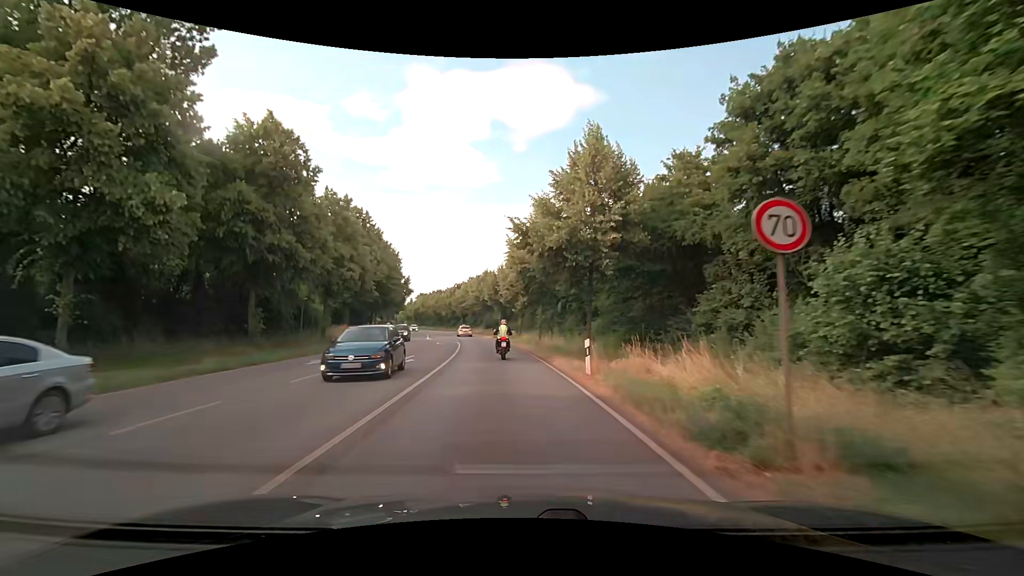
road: primary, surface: asphalt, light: Day
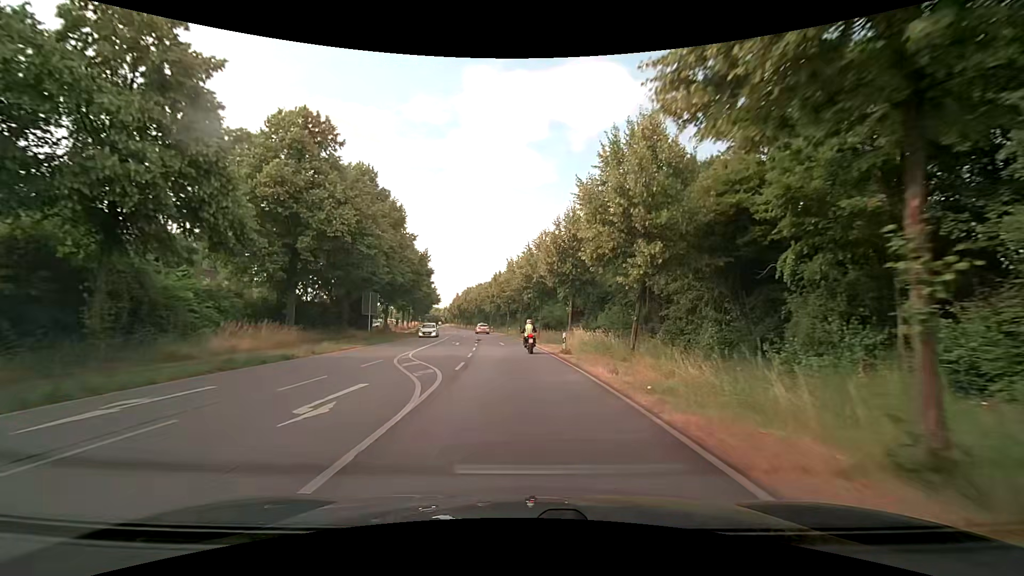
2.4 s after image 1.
(-2.2, +33.1) m; -7°
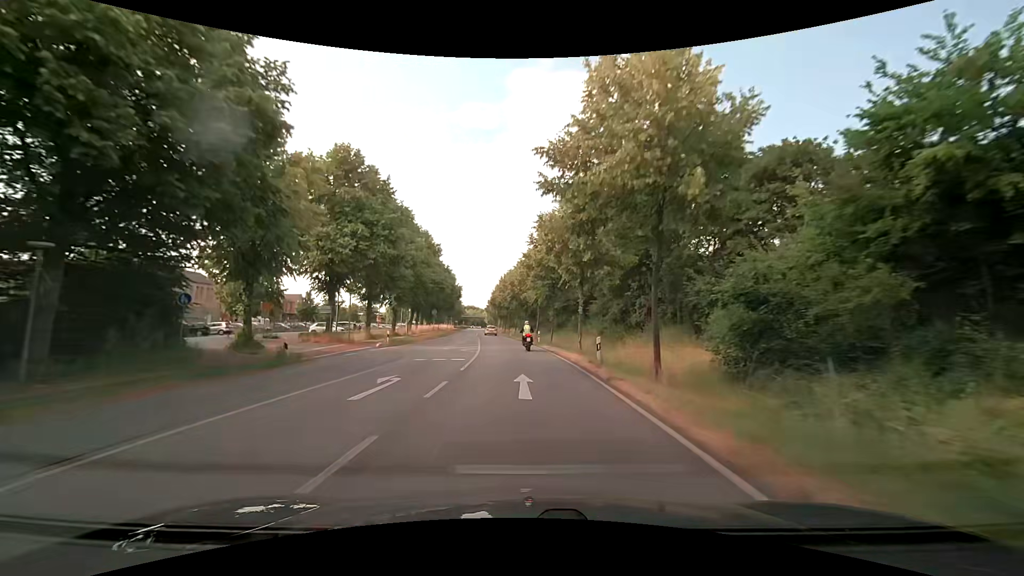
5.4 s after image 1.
(-2.0, +48.6) m; -6°
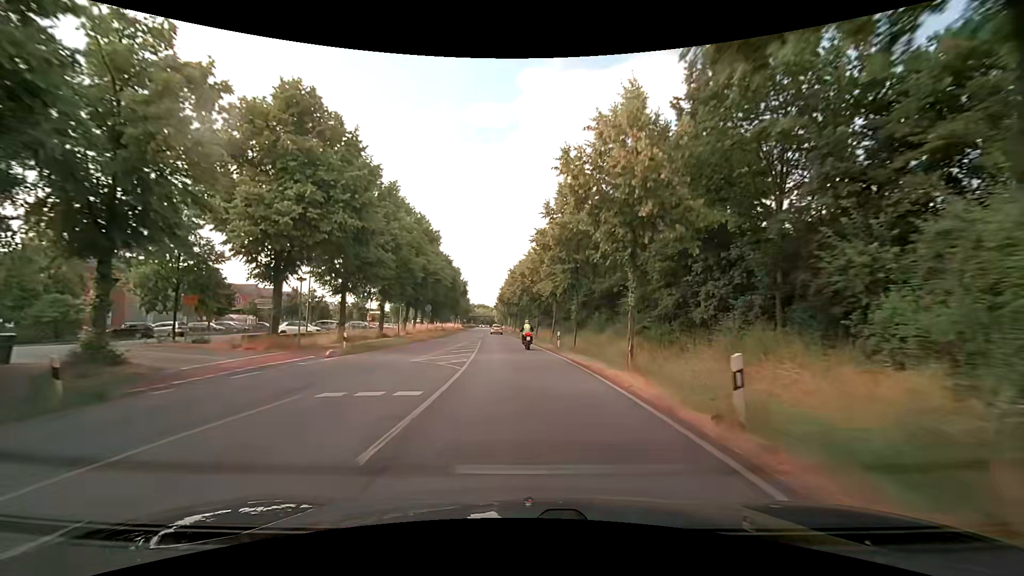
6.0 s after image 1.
(-0.1, +10.4) m; -2°
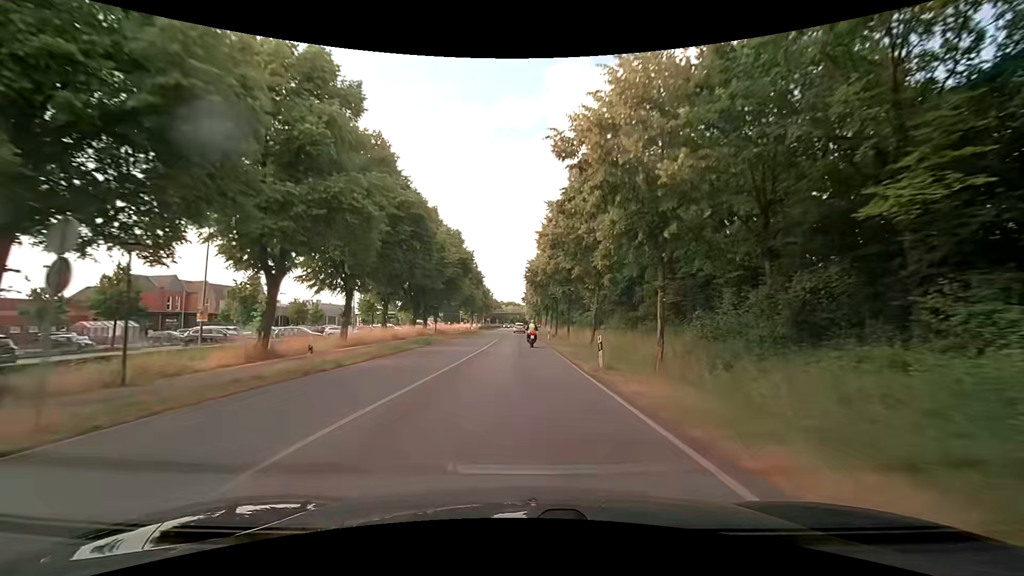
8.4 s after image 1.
(-1.3, +41.6) m; -4°
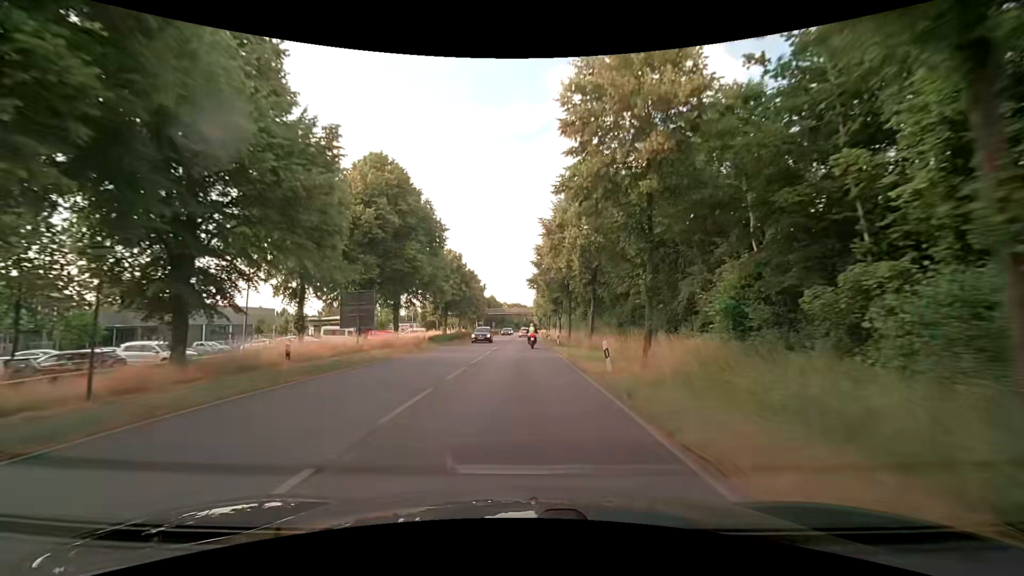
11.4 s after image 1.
(+0.4, +52.2) m; 0°
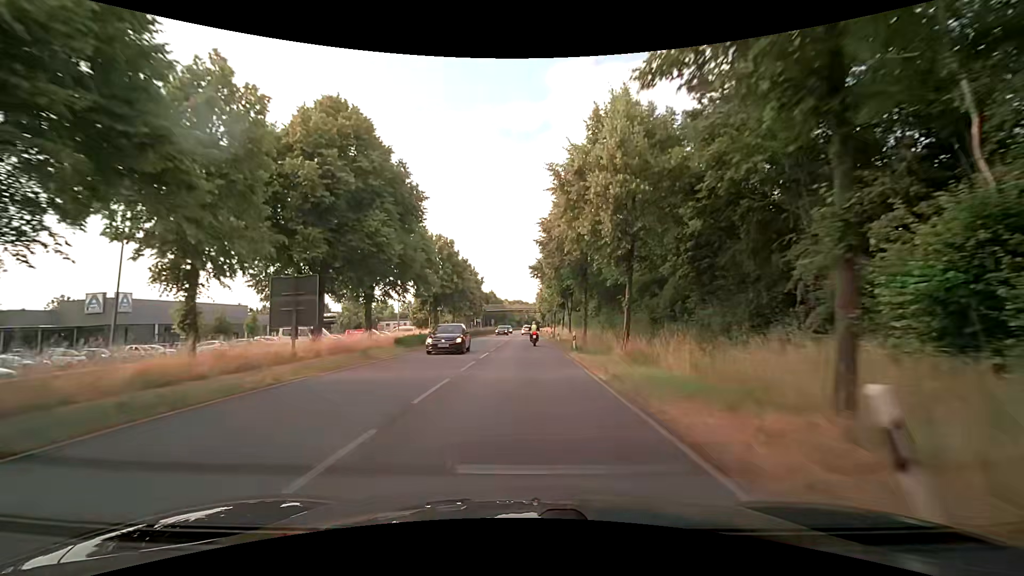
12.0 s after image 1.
(0.0, +10.5) m; 0°
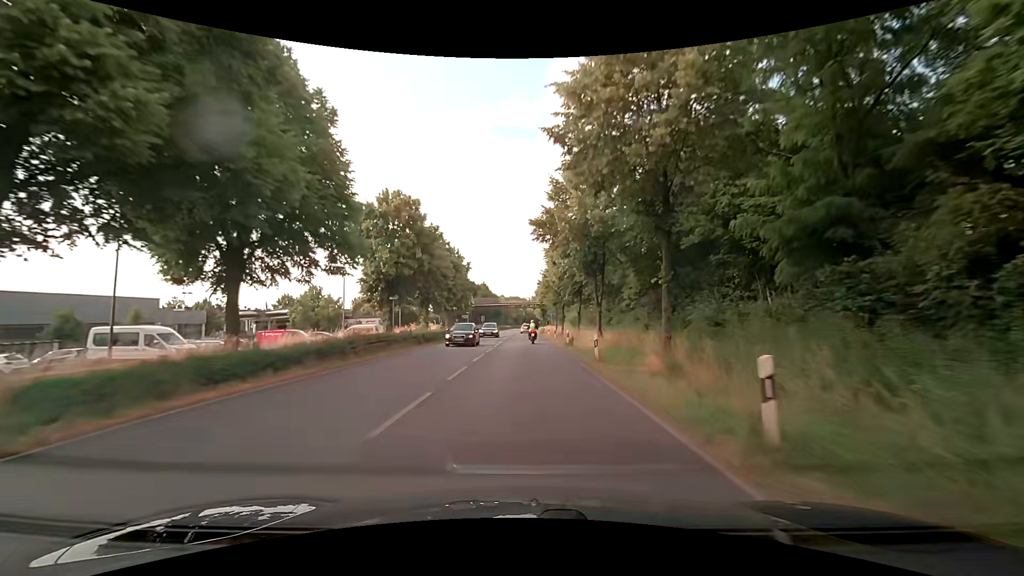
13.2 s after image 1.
(+0.1, +20.9) m; +1°
(0, +10) (0, +20) (0, +30) (0, +40) (0, +50) (0, +60) (0, +70) (0, +80) (0, +90) (0, +100) m
